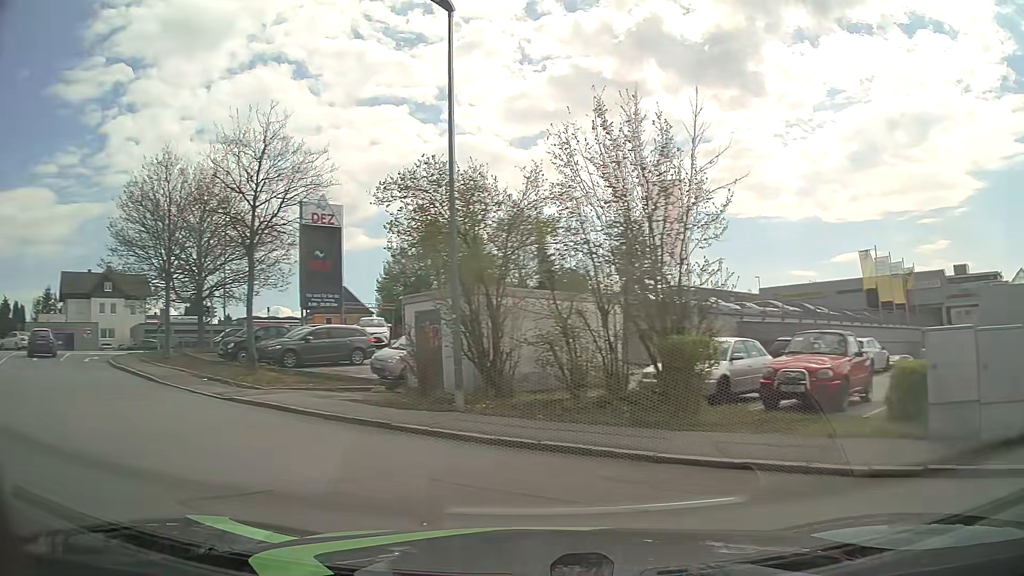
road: residential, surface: asphalt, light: Day
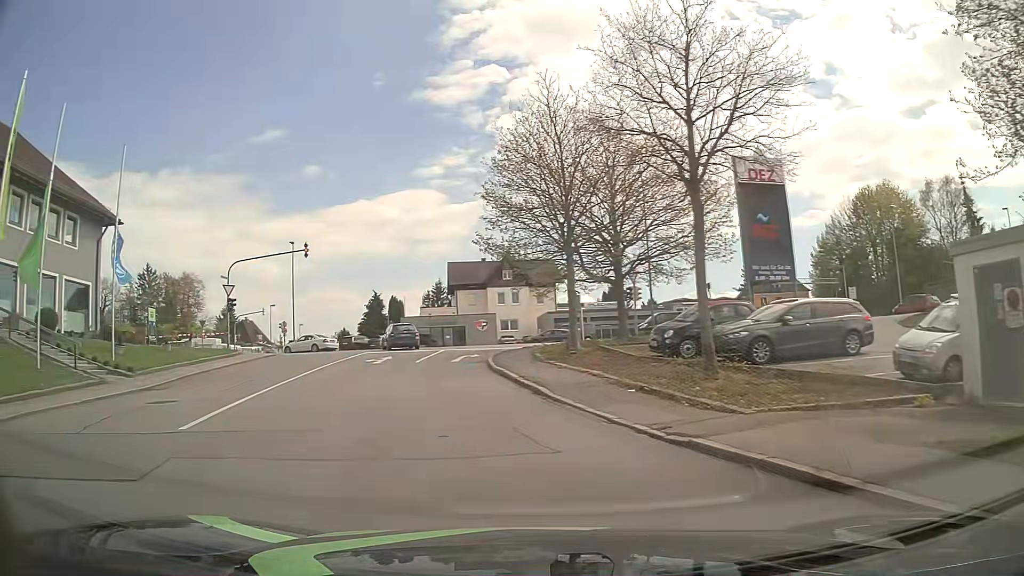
(-2.8, +7.6) m; -36°
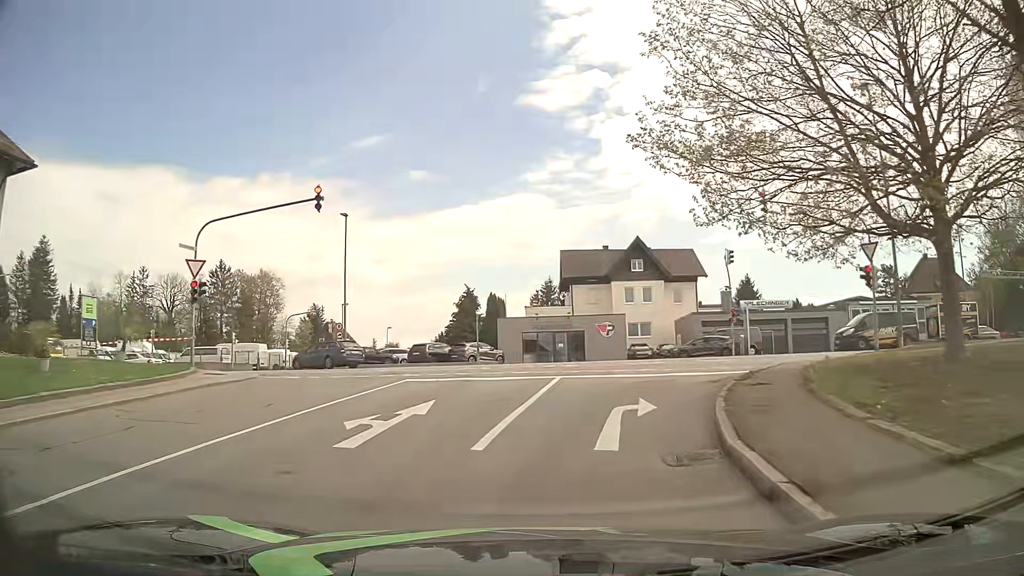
(-2.5, +17.1) m; -11°
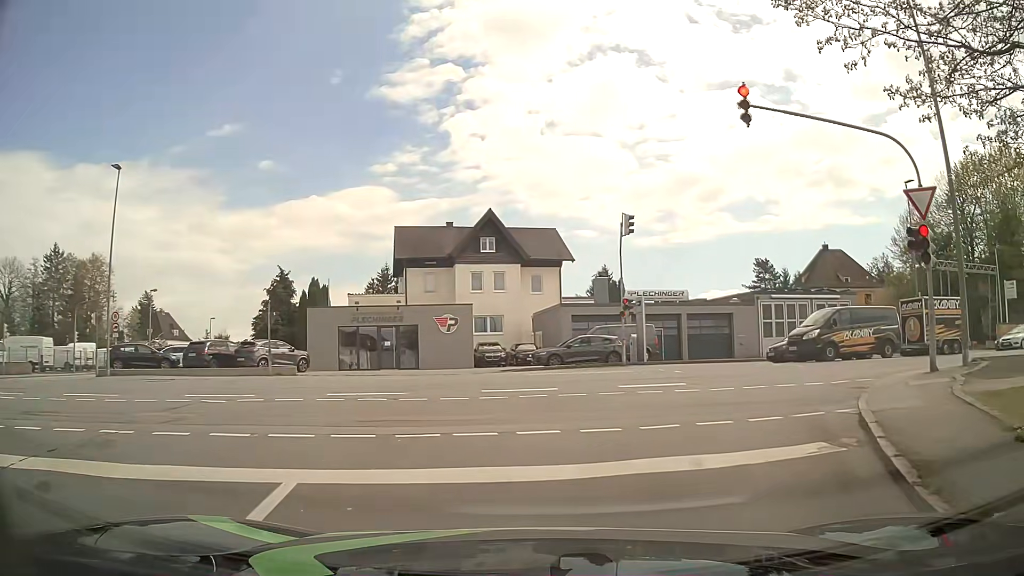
(+0.8, +11.4) m; +12°
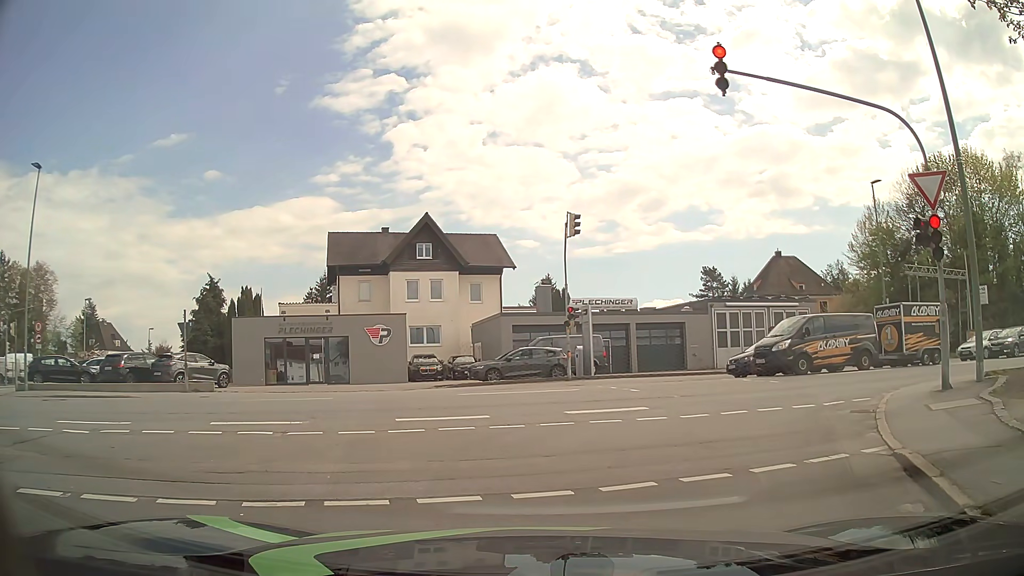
(+0.1, +2.4) m; +3°
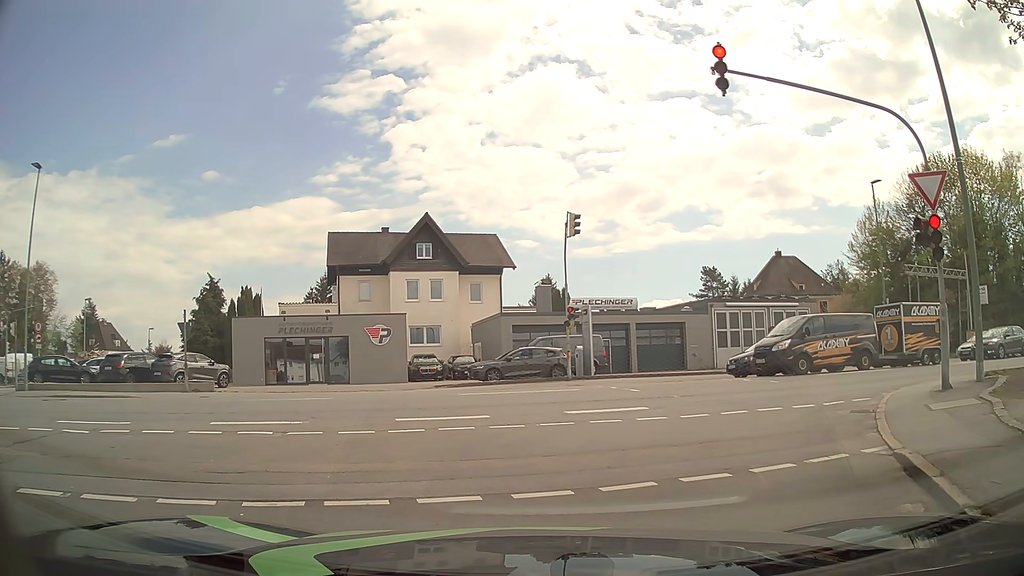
(0.0, 0.0) m; 0°
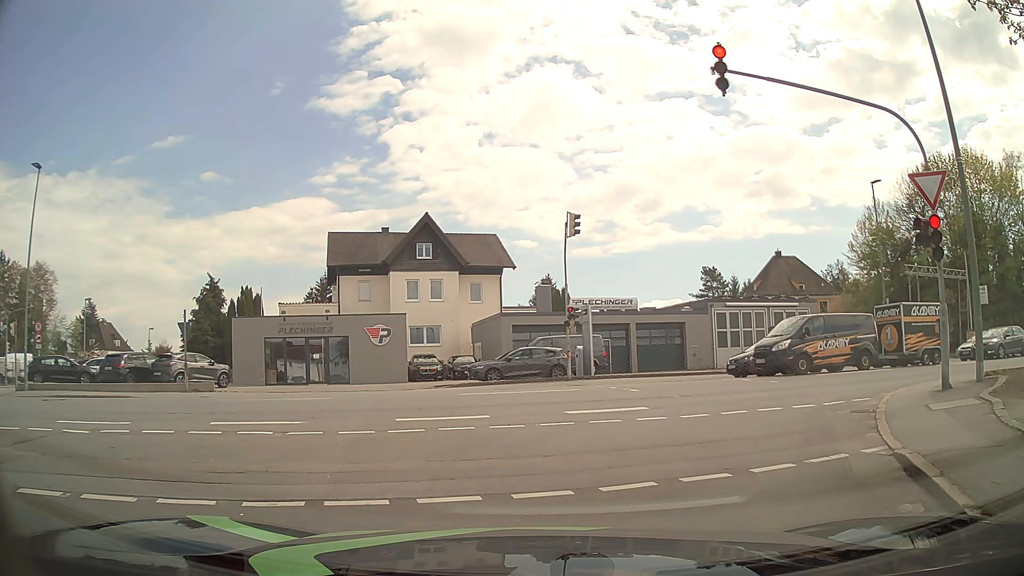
(0.0, 0.0) m; 0°
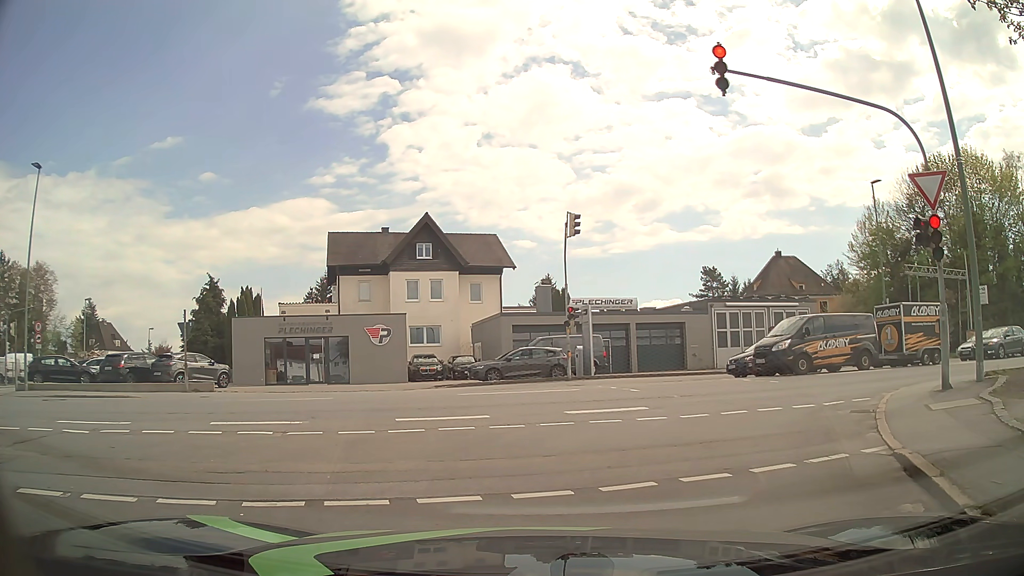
(0.0, 0.0) m; 0°
(+2, +10) (+9, +17) (+18, +20) (+28, +22) (+38, +24) (+48, +27) (+57, +29) (+67, +31) (+77, +33) (+87, +35) m
